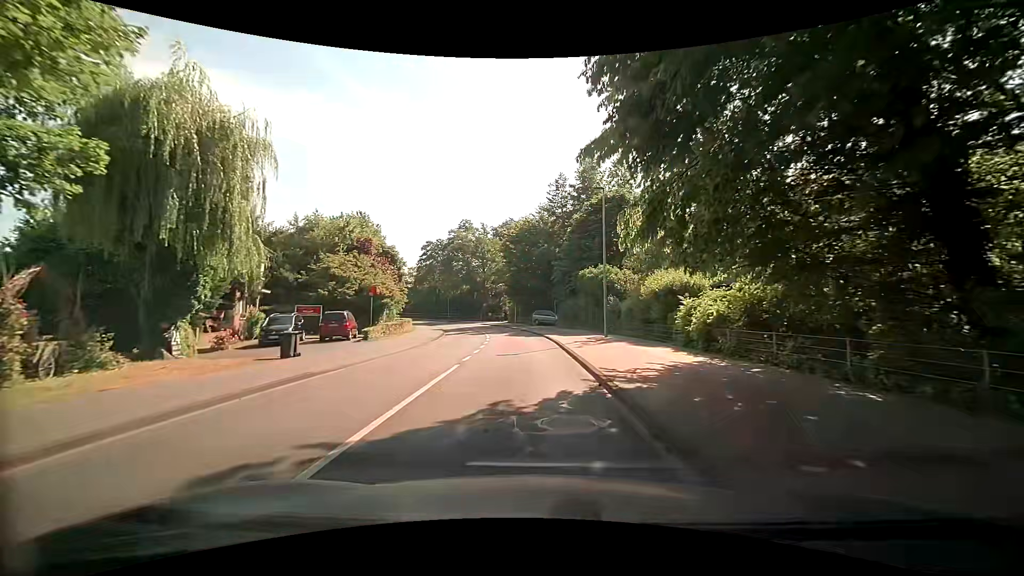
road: tertiary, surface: asphalt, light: Day
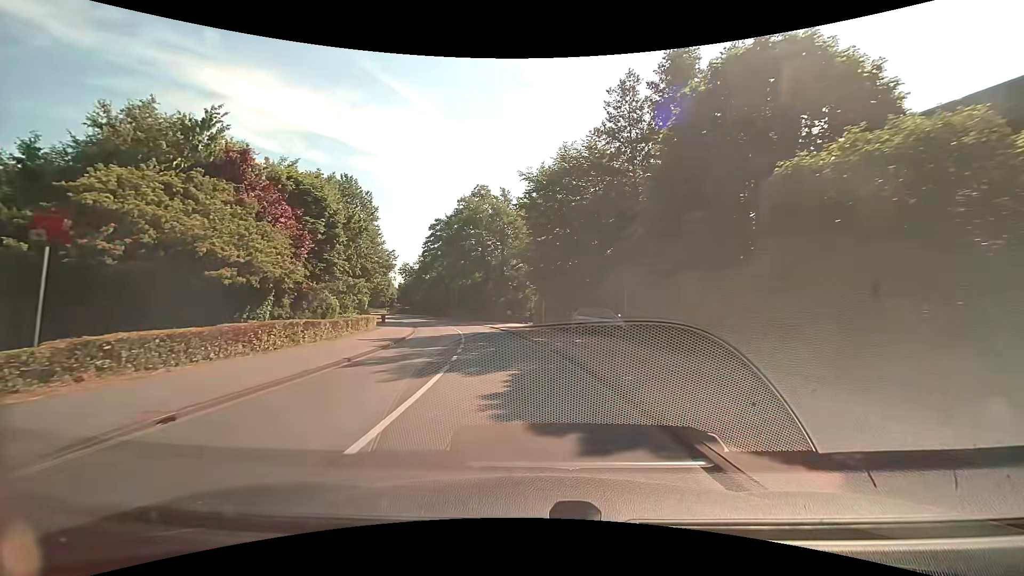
(0.0, +25.2) m; -2°
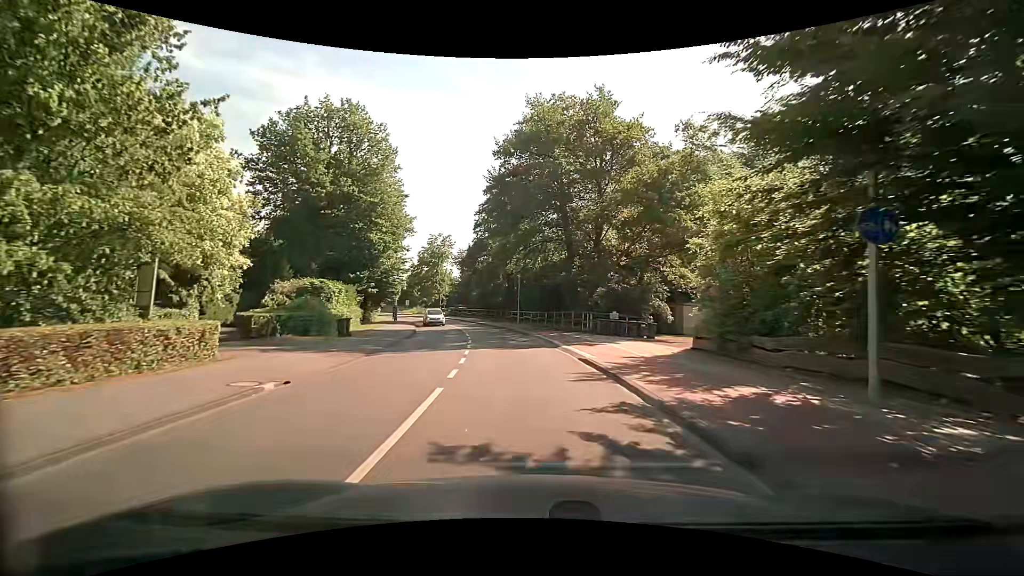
(-2.8, +30.8) m; -10°
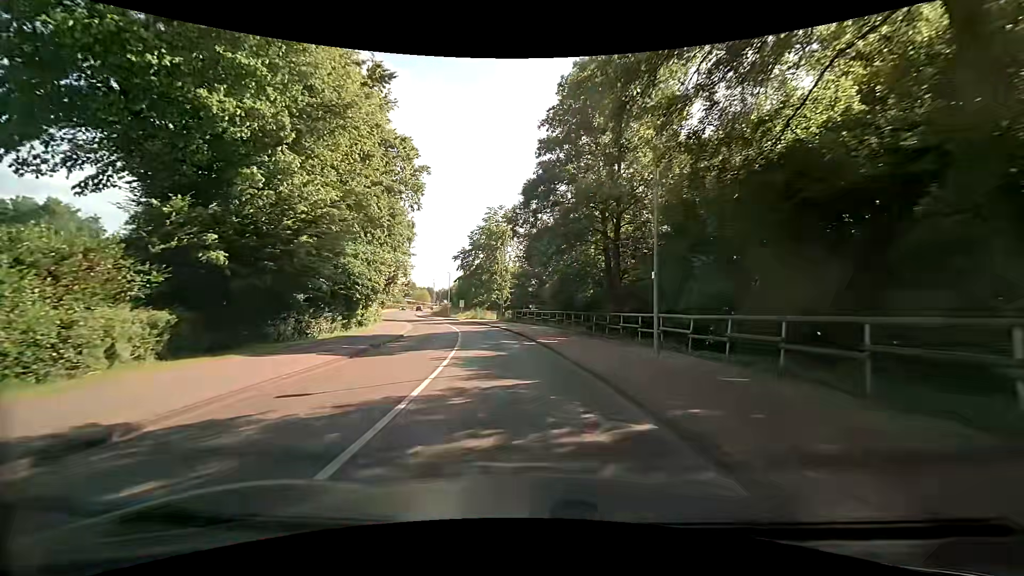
(-1.7, +31.0) m; -9°
(0, +10) (-1, +20) (-2, +30) (-4, +40) (-6, +50) (-9, +59) (-13, +68) (-16, +78) (-20, +87) (-23, +96) m
